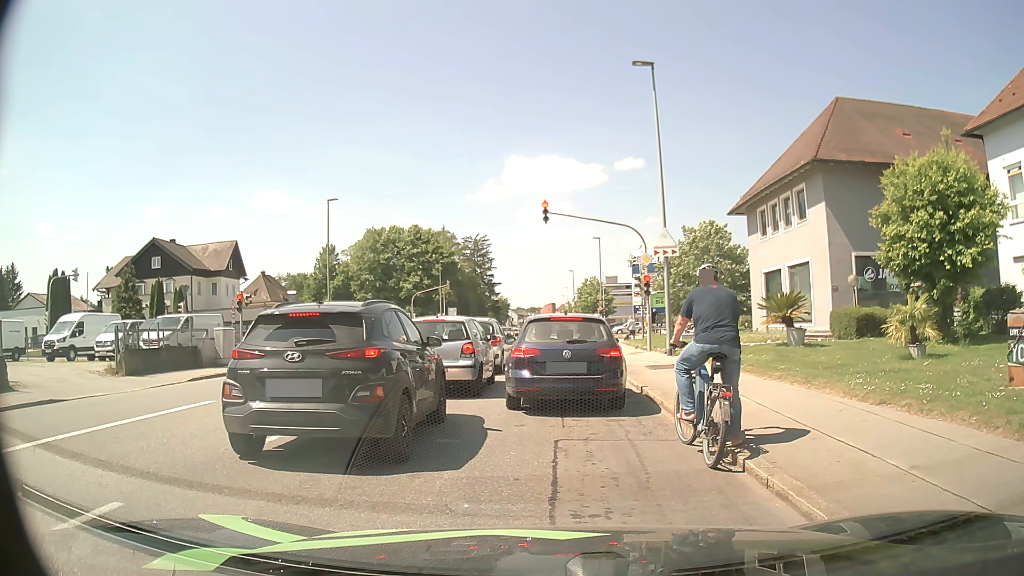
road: tertiary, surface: asphalt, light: Day
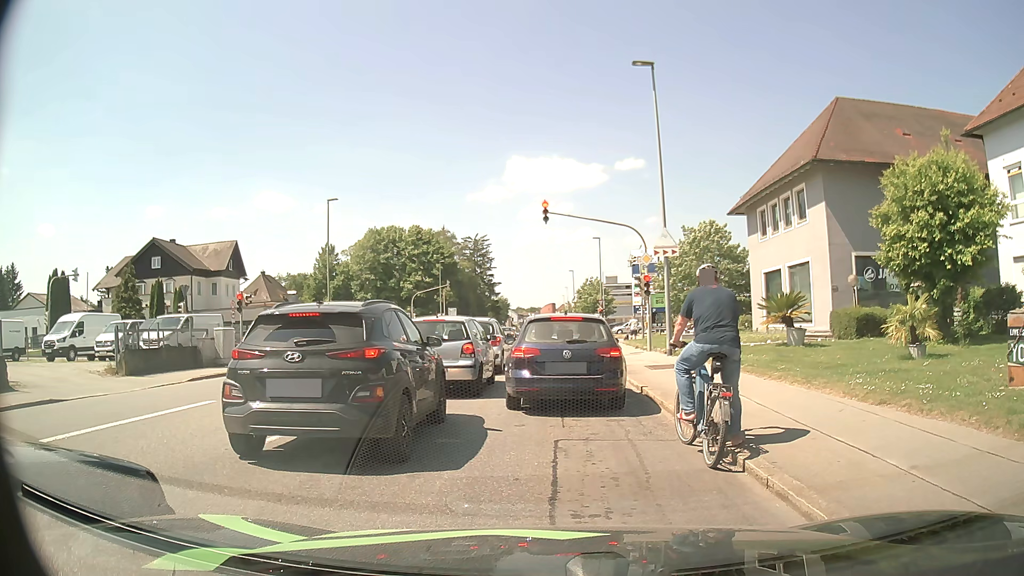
(0.0, 0.0) m; 0°
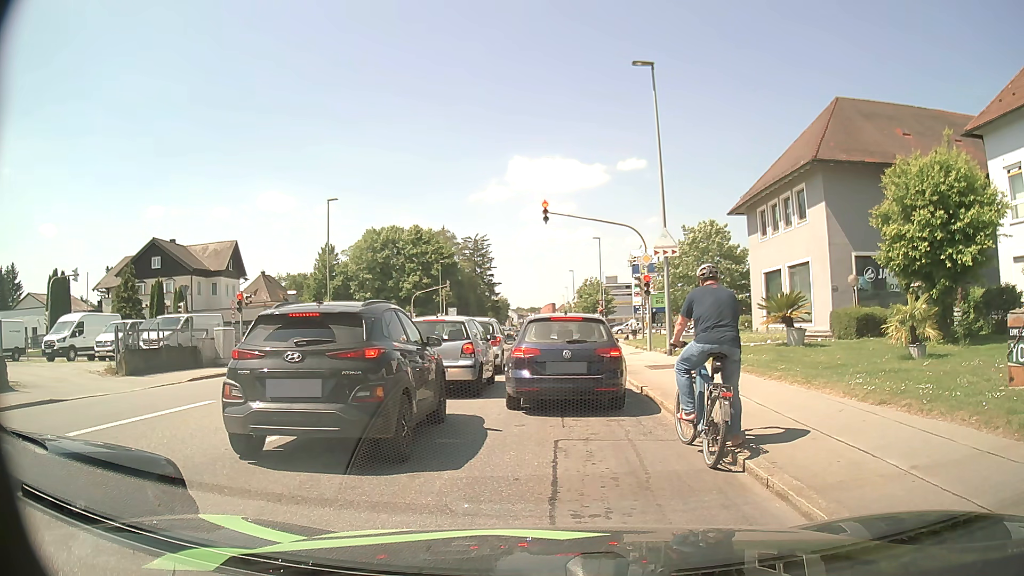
(0.0, 0.0) m; 0°
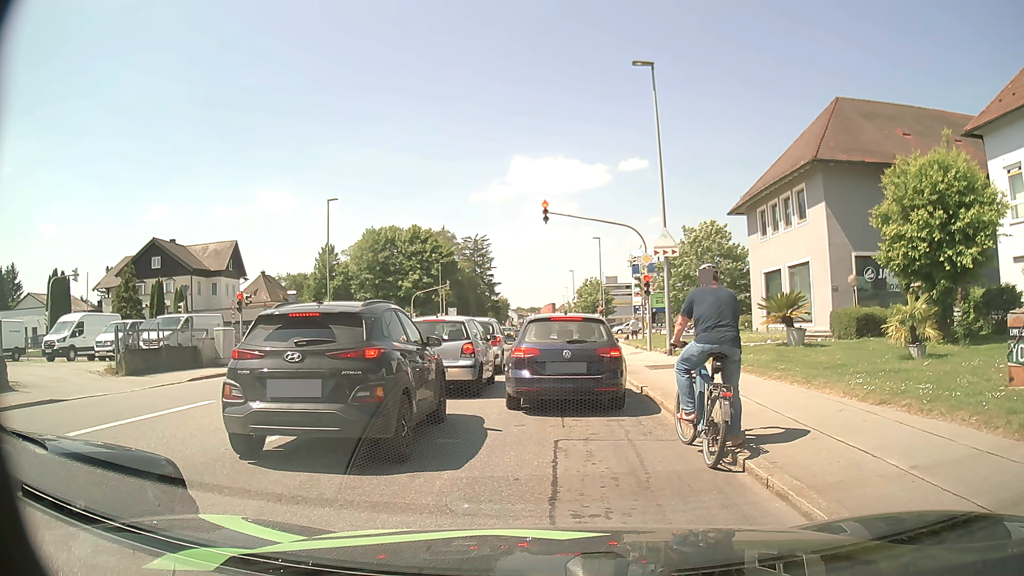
(0.0, 0.0) m; 0°
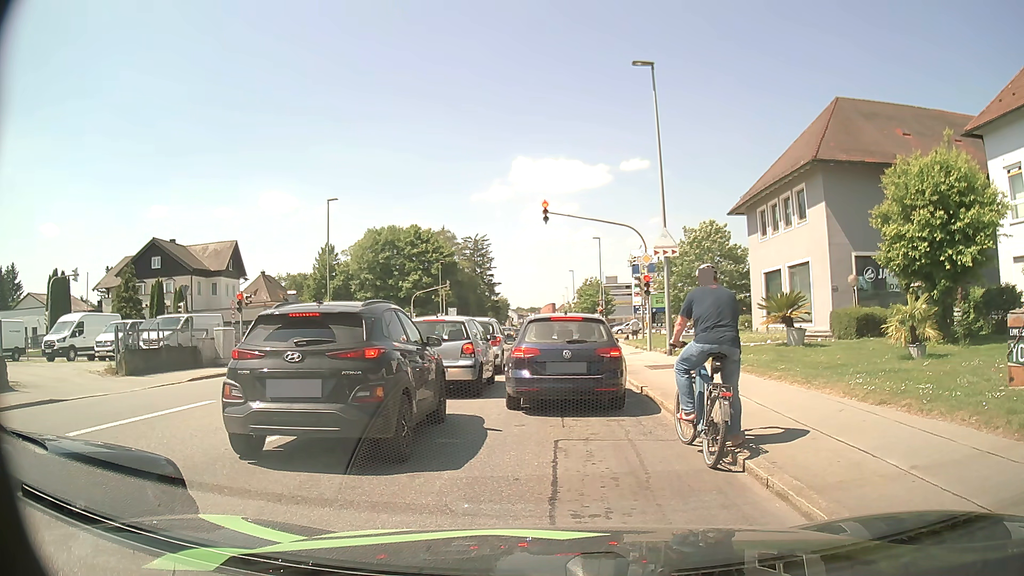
(0.0, 0.0) m; 0°
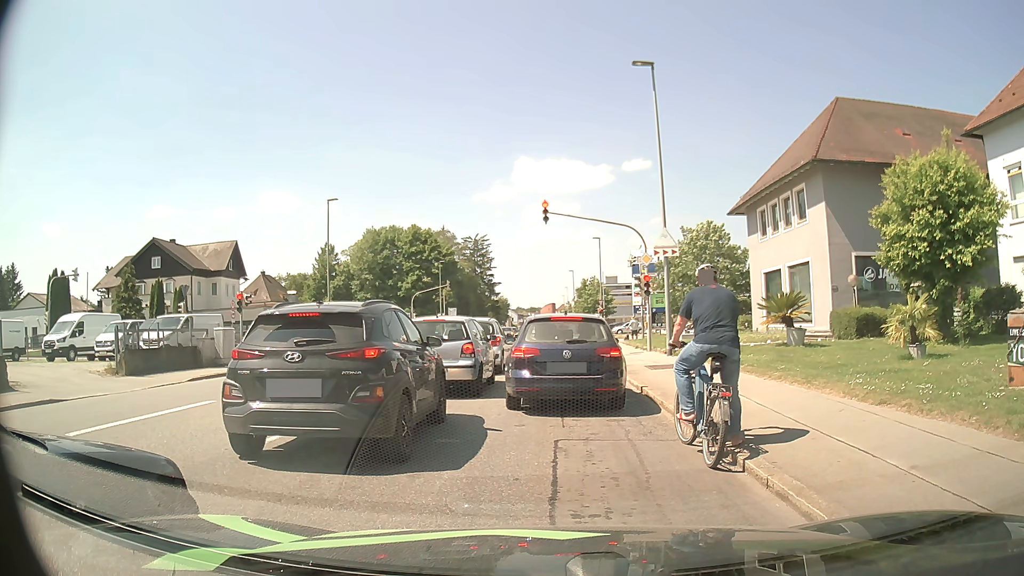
(0.0, 0.0) m; 0°
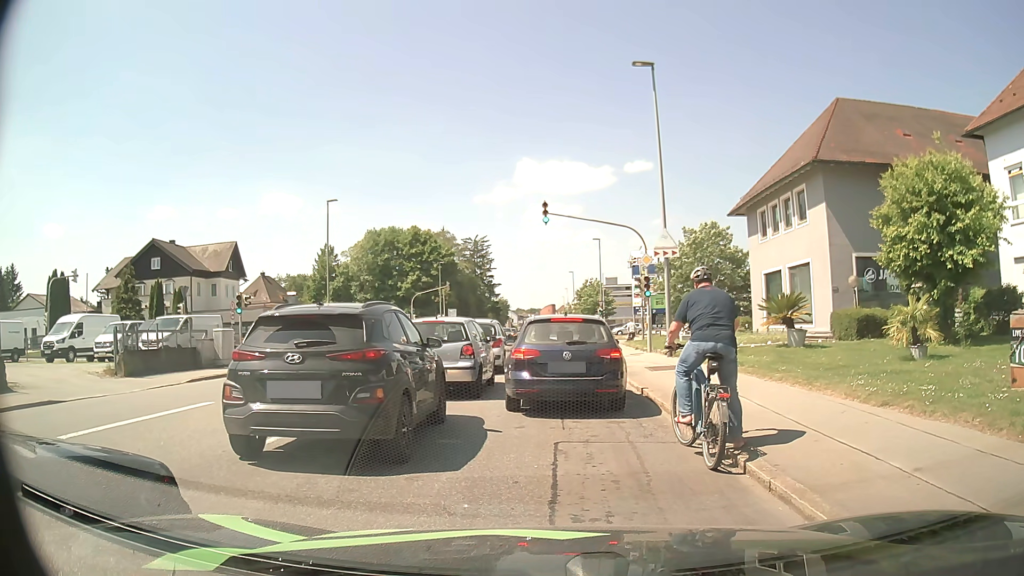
(0.0, +0.1) m; 0°
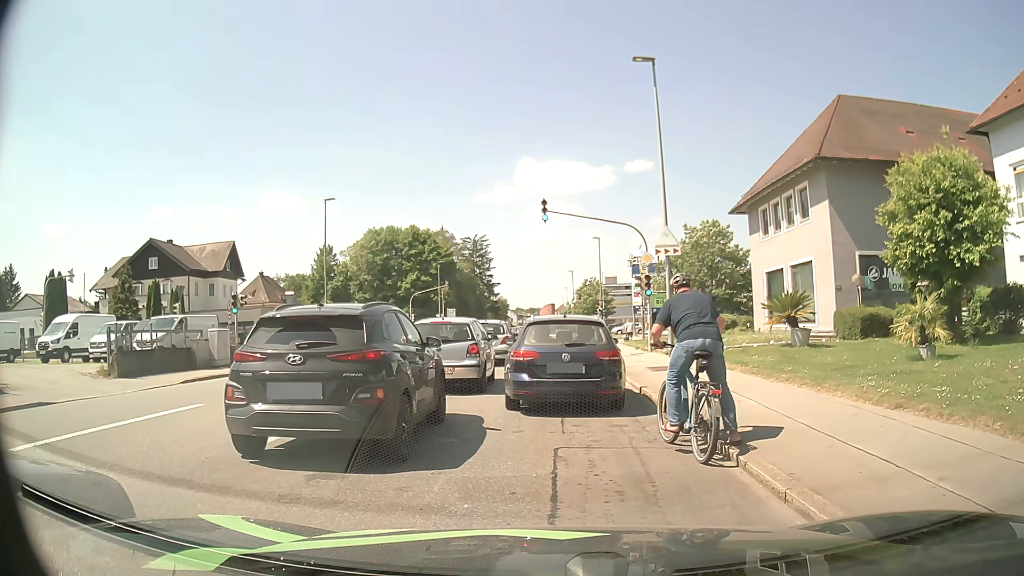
(0.0, +0.4) m; 0°
(0, +10) (0, +20) (-1, +30) (-1, +40) (-1, +50) (-1, +60) (-2, +70) (-2, +80) (-2, +90) (-3, +100) m
